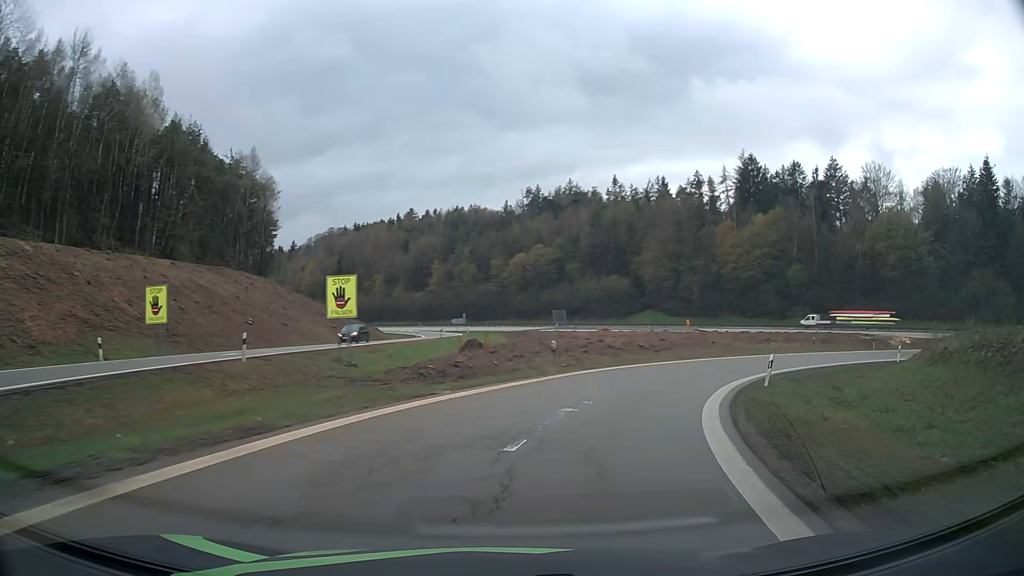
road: motorway_link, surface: asphalt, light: Day
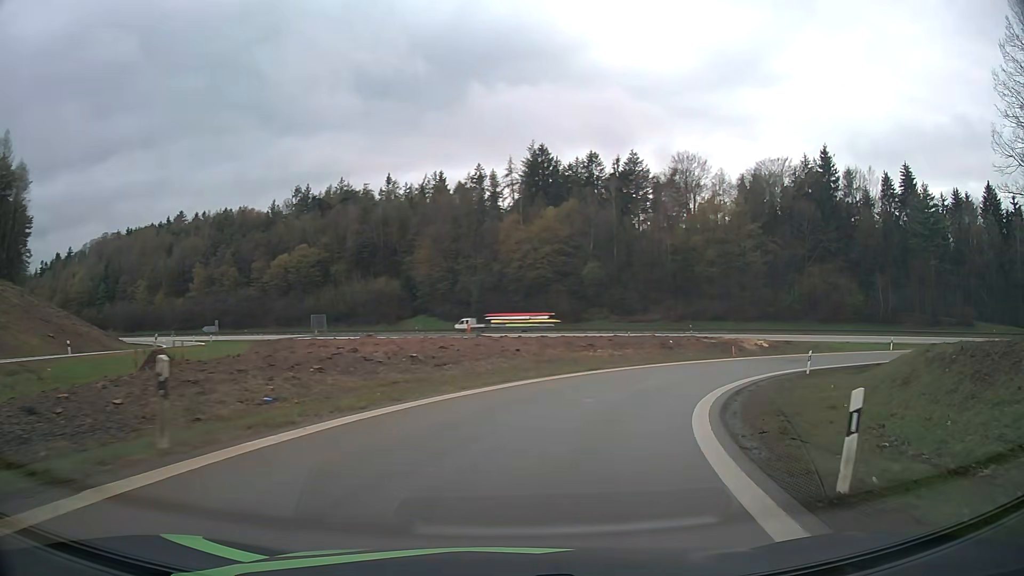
(+2.7, +15.2) m; +20°
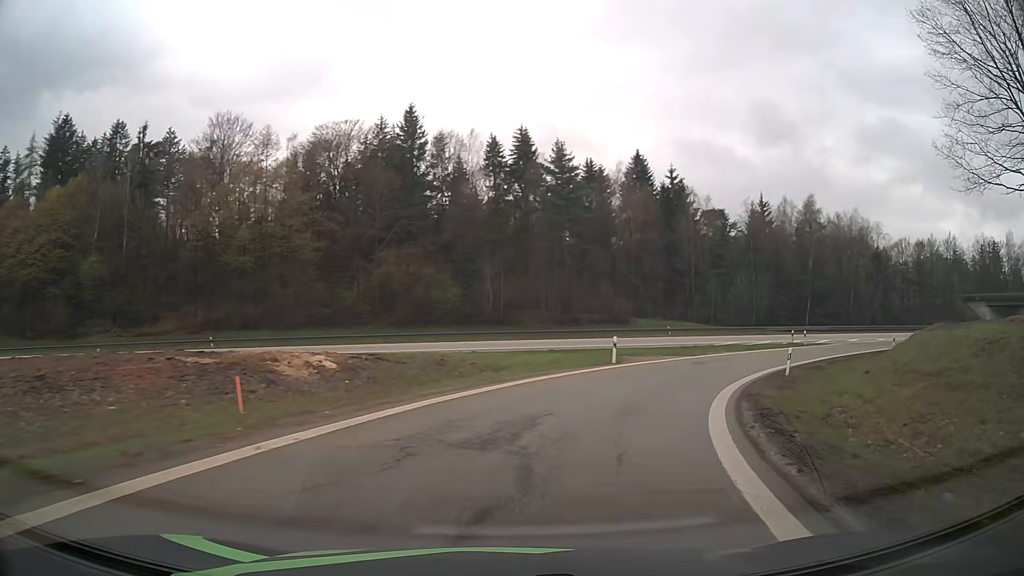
(+10.4, +29.9) m; +38°
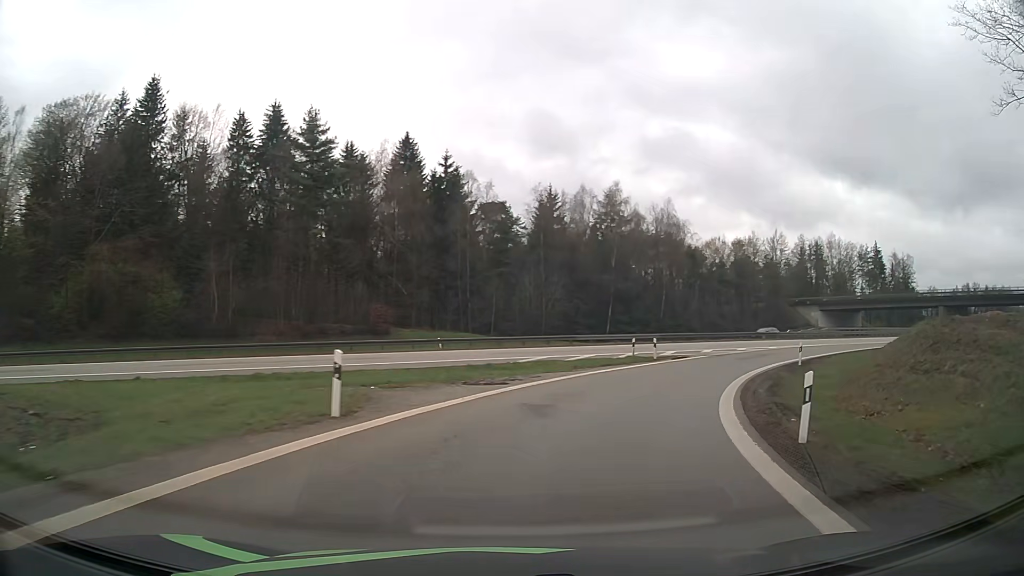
(+2.9, +16.5) m; +20°
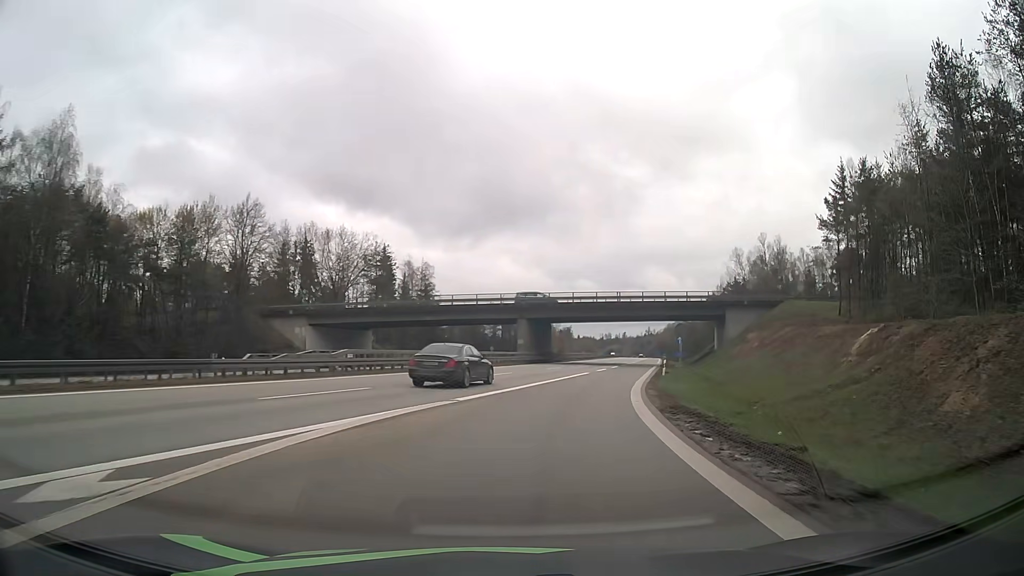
(+17.8, +39.5) m; +45°
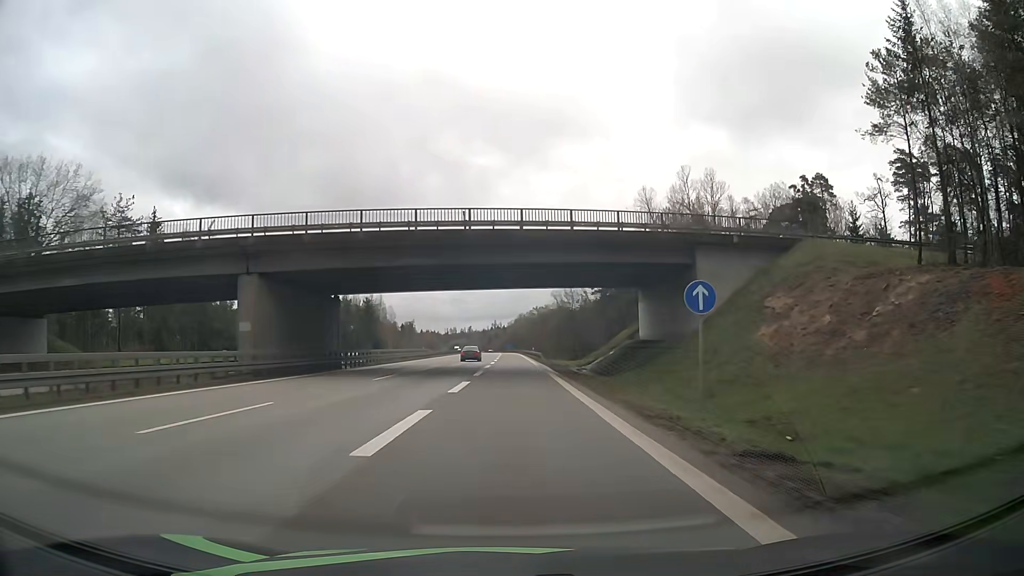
(+6.8, +40.4) m; +14°
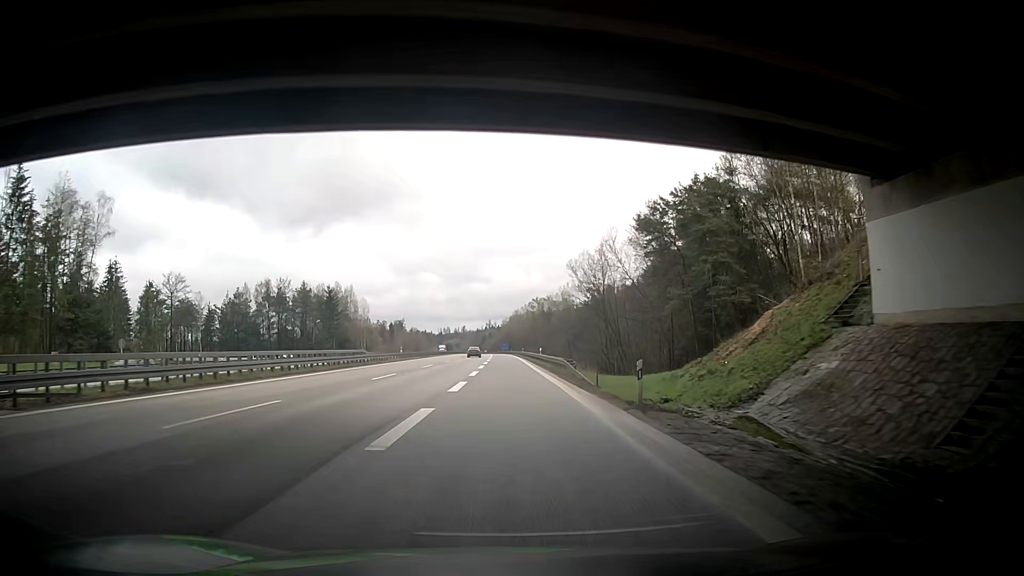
(+0.4, +35.9) m; 0°
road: motorway
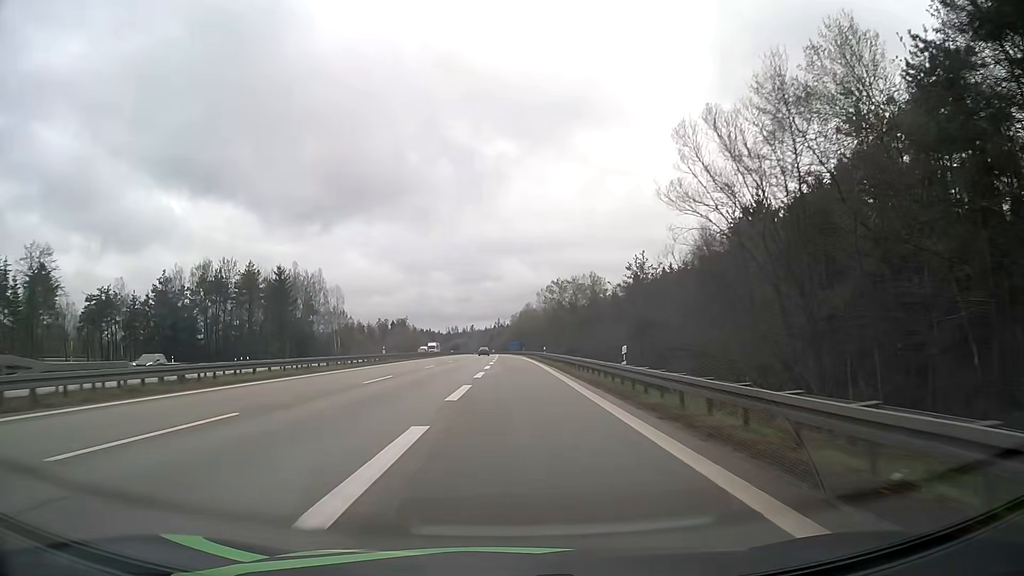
(-0.3, +40.2) m; 0°
(0, +10) (0, +20) (0, +30) (0, +40) (-1, +50) (-1, +60) (-1, +70) (-2, +80) (-2, +90) (-2, +100) m
